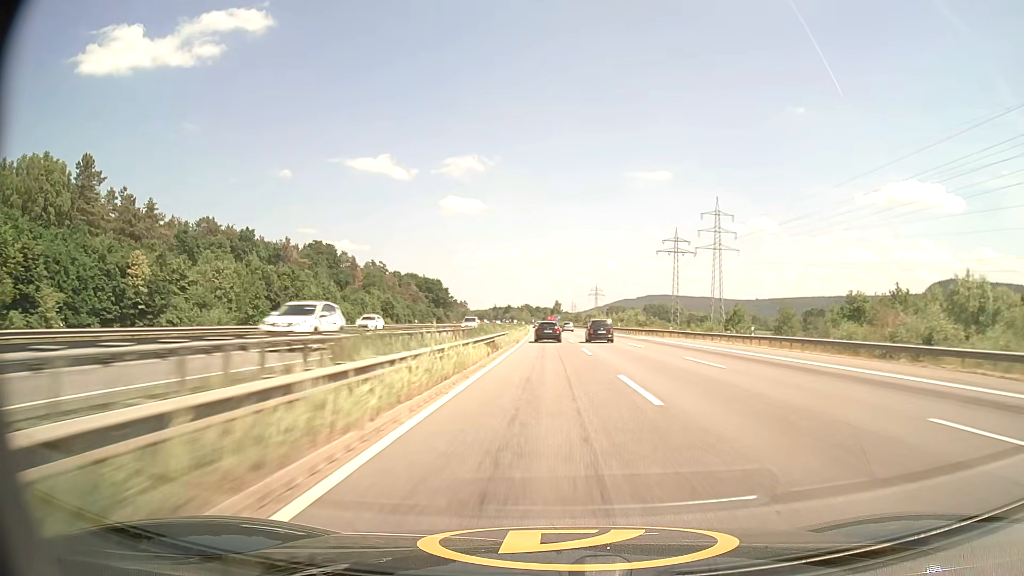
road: motorway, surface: asphalt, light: Day
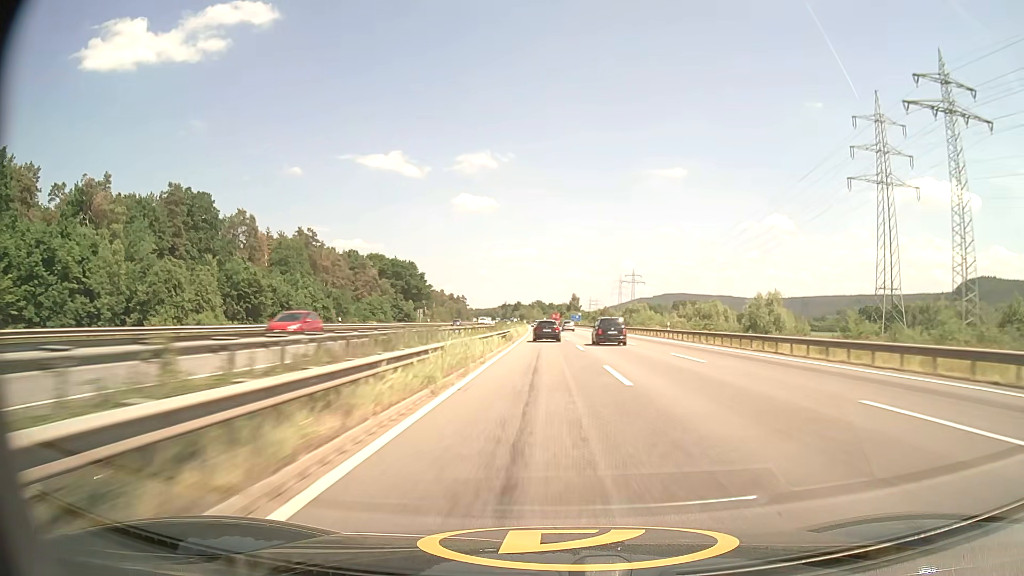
(-1.0, +87.1) m; -1°
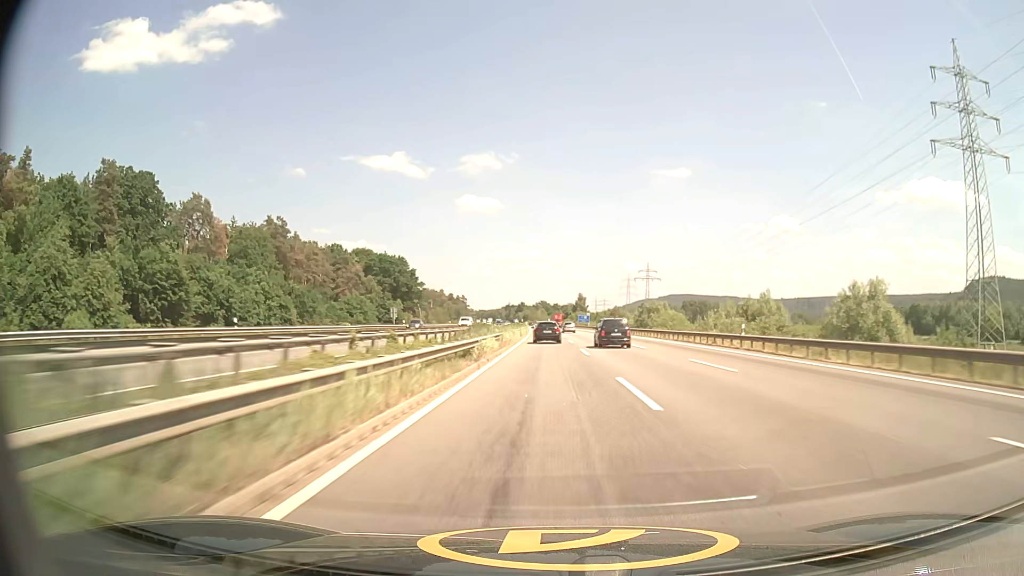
(-0.1, +21.8) m; 0°
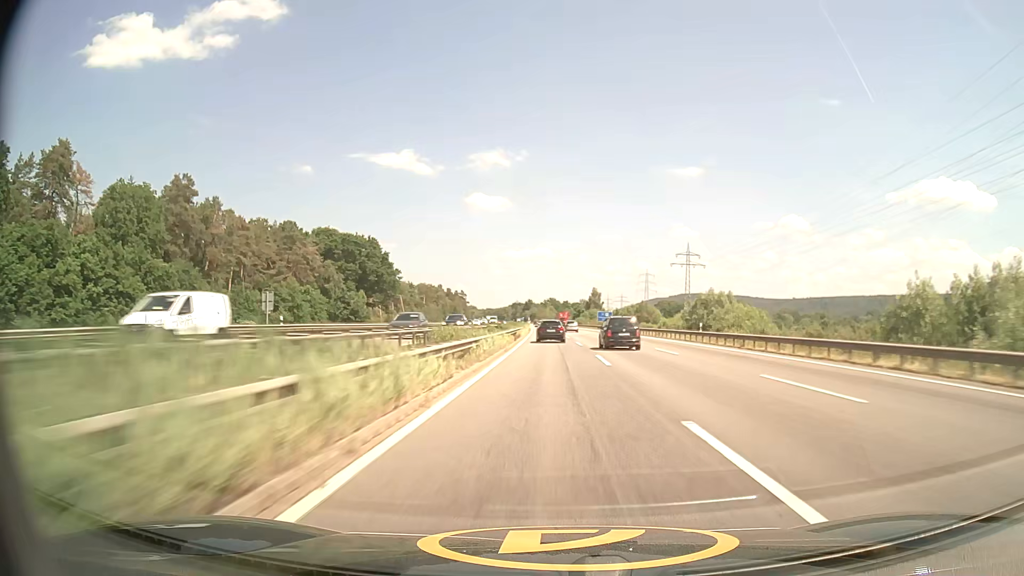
(-0.4, +43.6) m; -1°
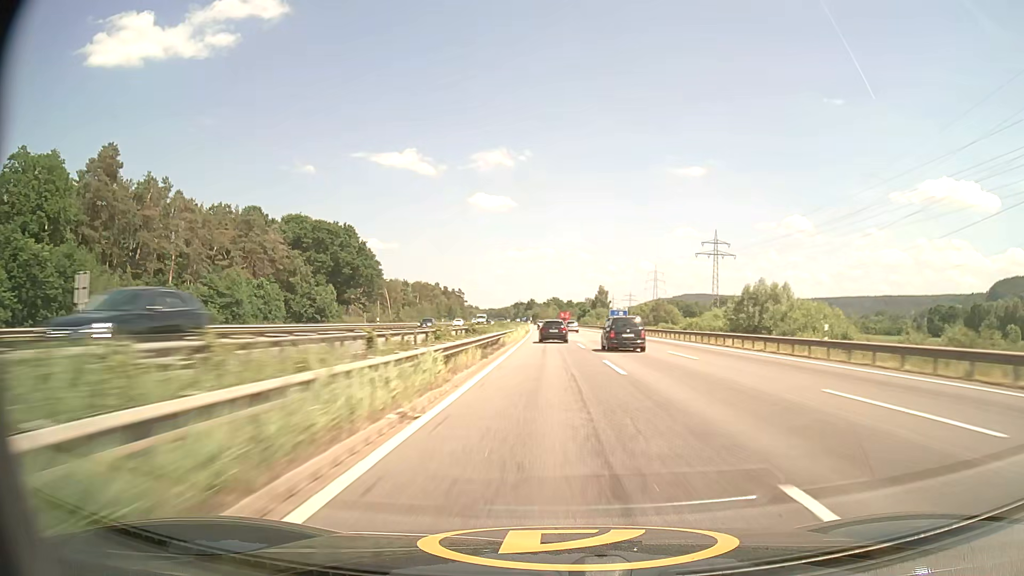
(-0.1, +21.8) m; 0°
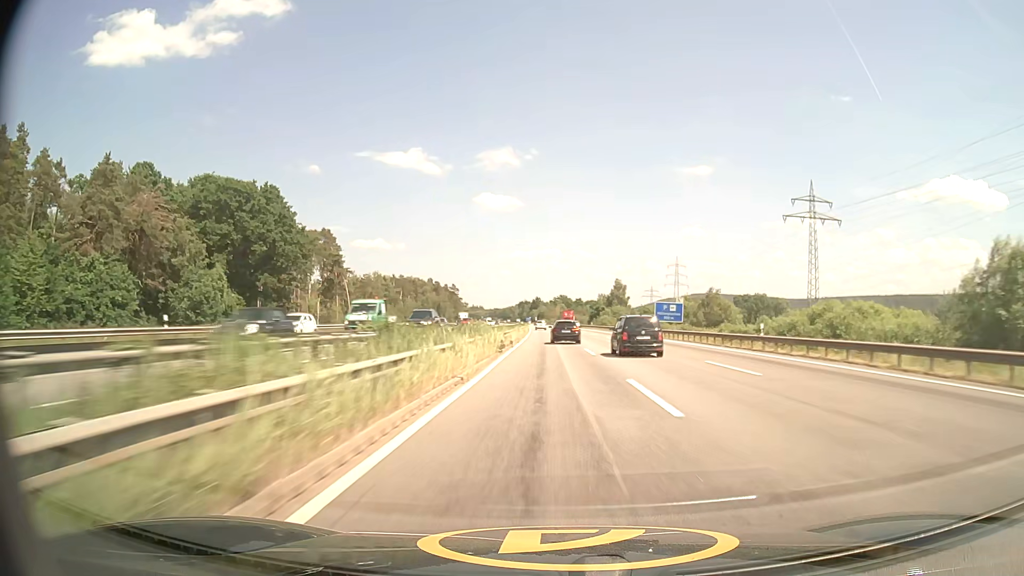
(-0.3, +43.6) m; -1°
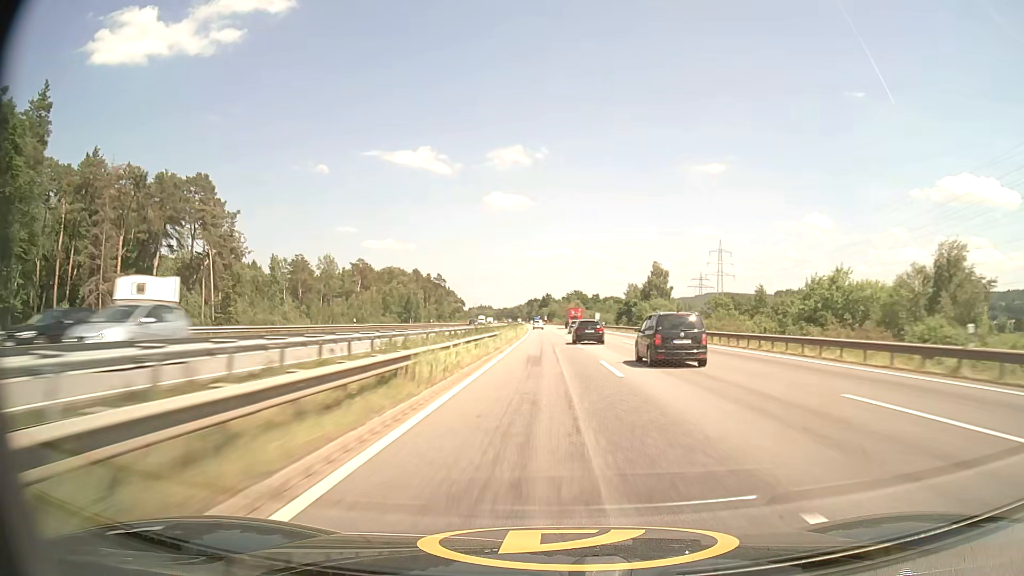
(-0.5, +65.3) m; -1°
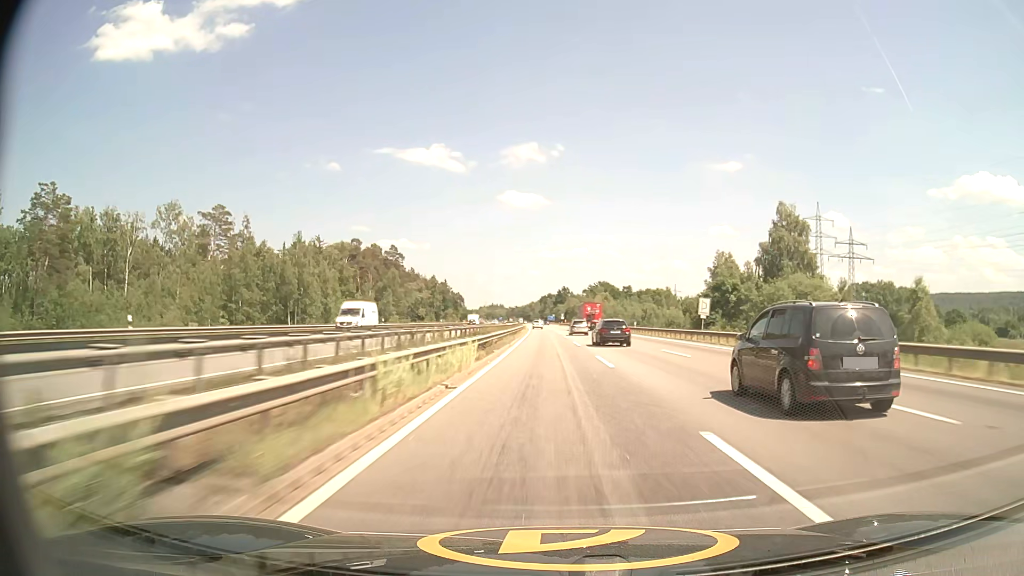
(-1.3, +86.8) m; -1°
(0, +10) (0, +20) (0, +30) (0, +40) (0, +50) (-1, +60) (-1, +70) (-1, +80) (-1, +90) (-2, +100) m
